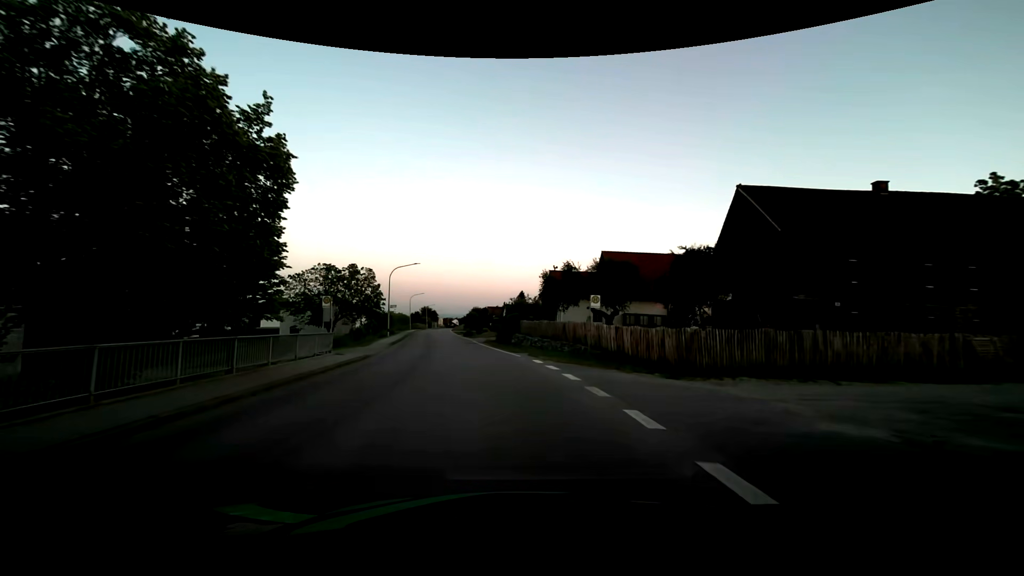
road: secondary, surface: asphalt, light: Day
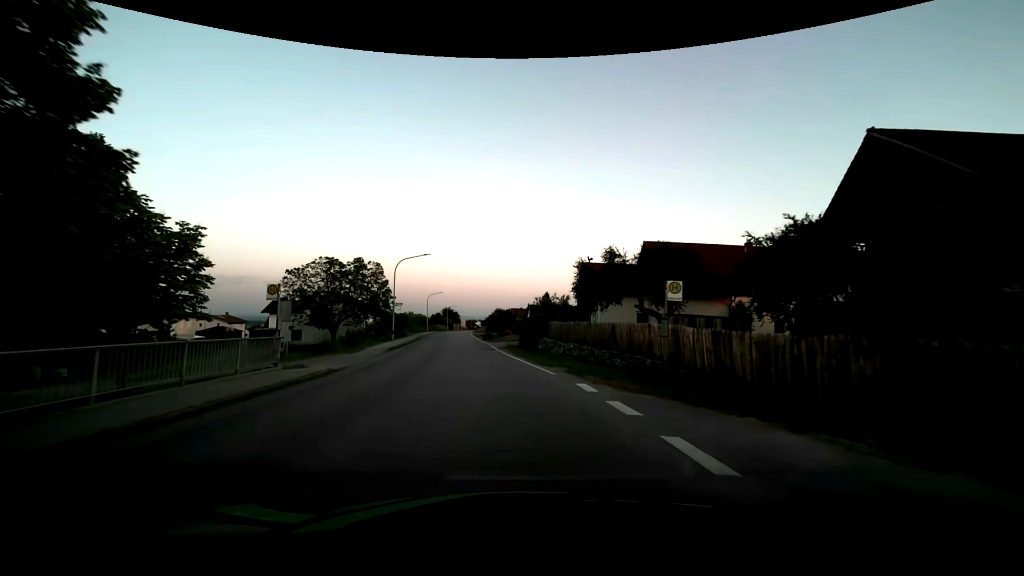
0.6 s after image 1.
(-0.2, +7.7) m; -2°
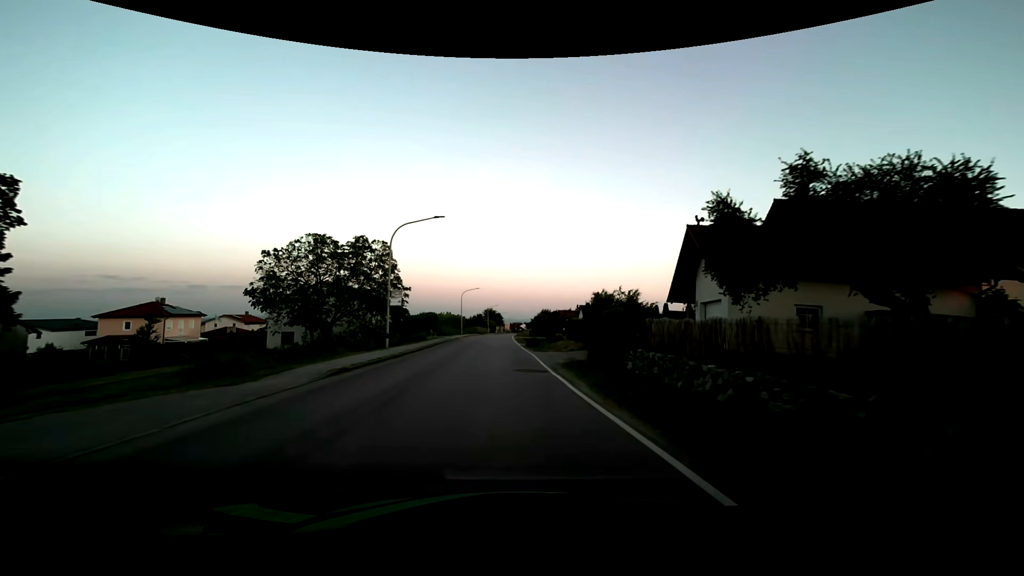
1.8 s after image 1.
(-0.8, +15.4) m; -5°
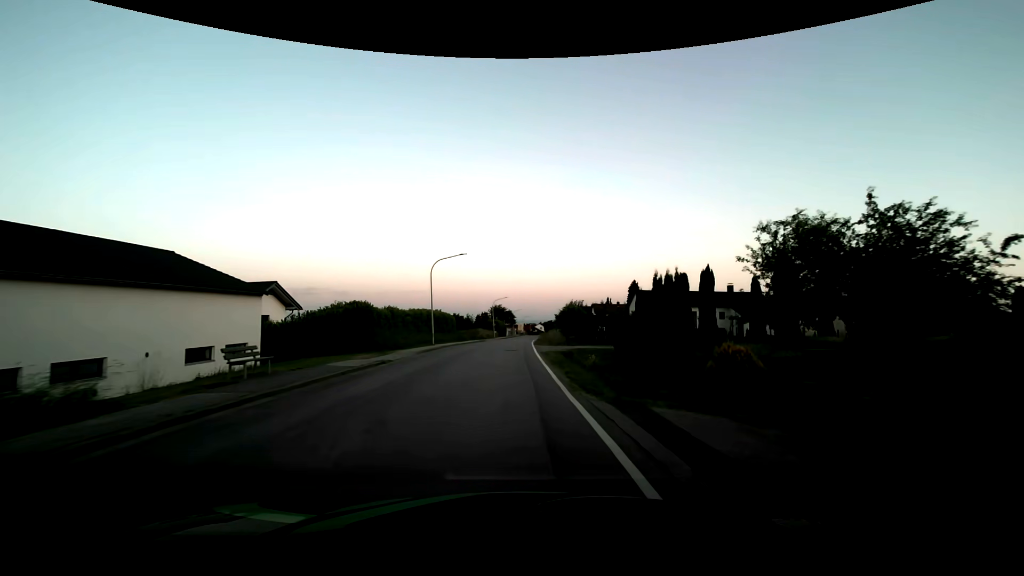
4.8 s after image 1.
(-0.8, +38.2) m; -2°
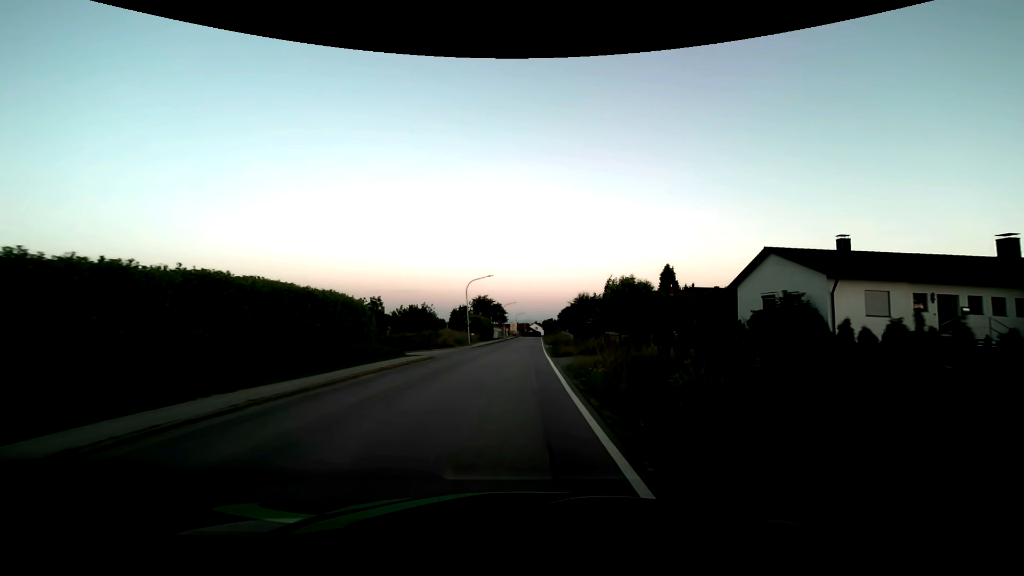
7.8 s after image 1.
(0.0, +38.0) m; +1°
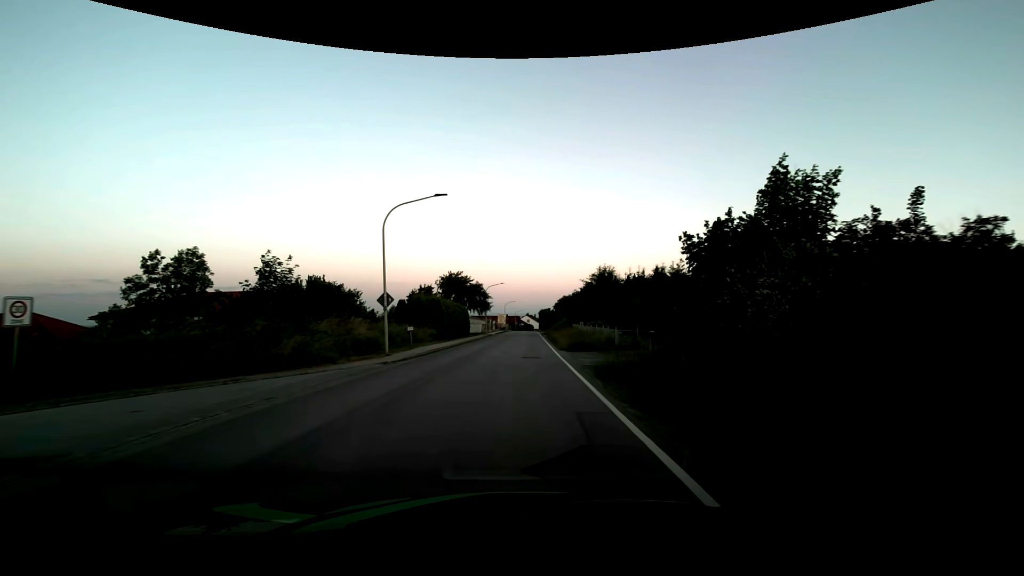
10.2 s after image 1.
(+0.3, +30.6) m; +1°
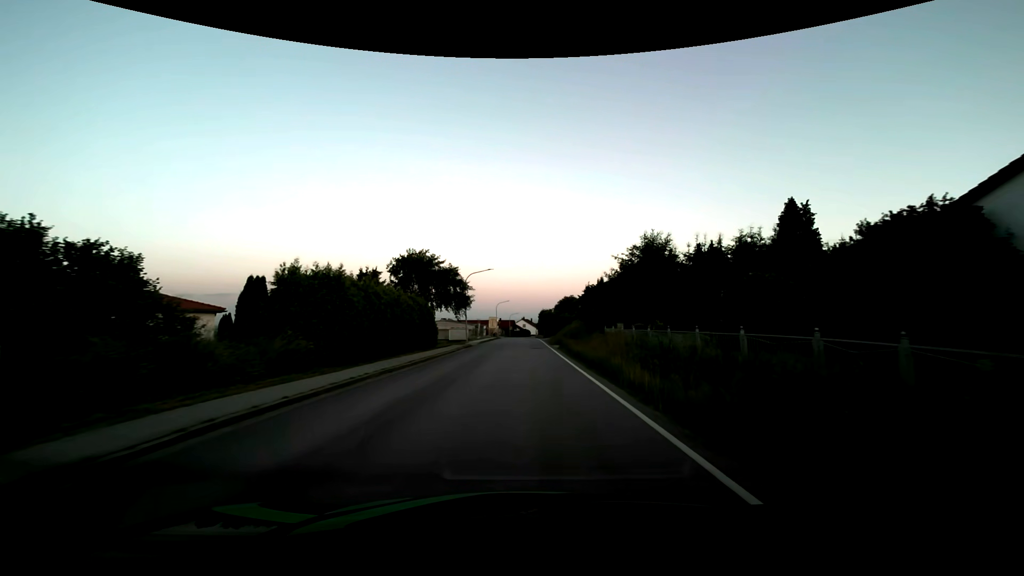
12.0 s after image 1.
(0.0, +23.0) m; +1°
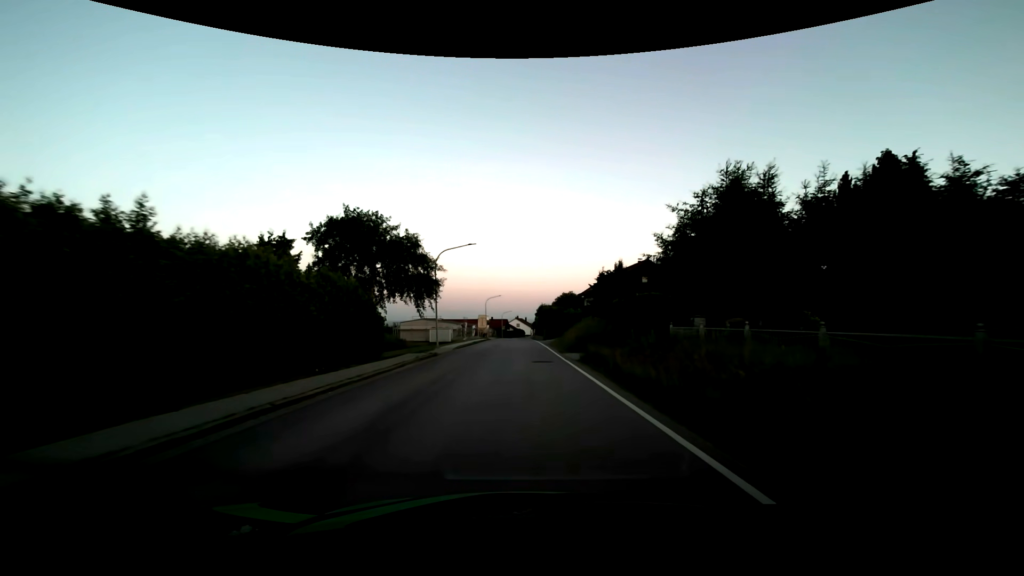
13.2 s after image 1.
(+0.1, +15.3) m; +1°
(0, +10) (0, +20) (0, +30) (0, +40) (0, +50) (0, +60) (0, +70) (0, +80) (0, +90) (0, +100) m
